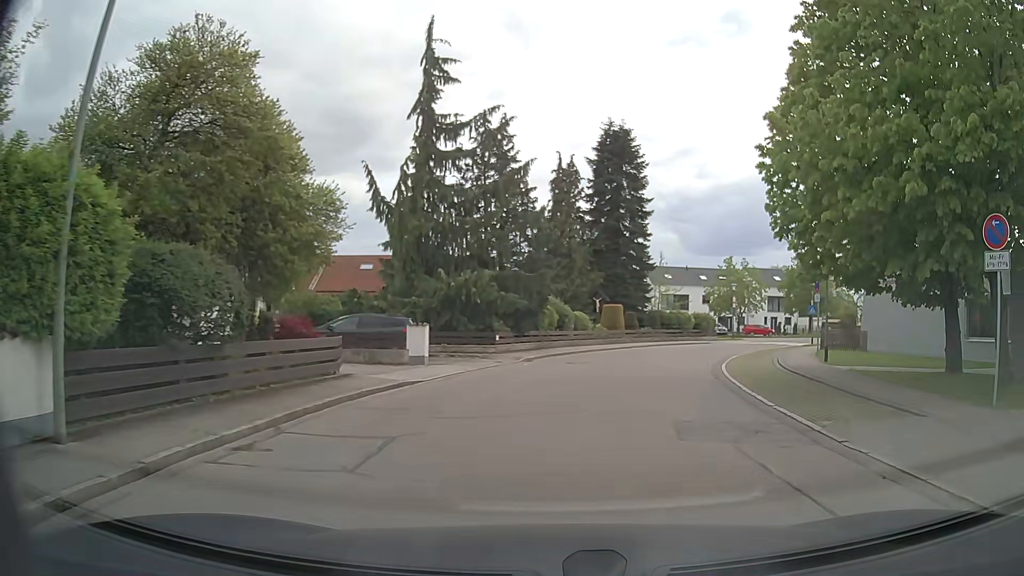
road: residential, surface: asphalt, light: Day
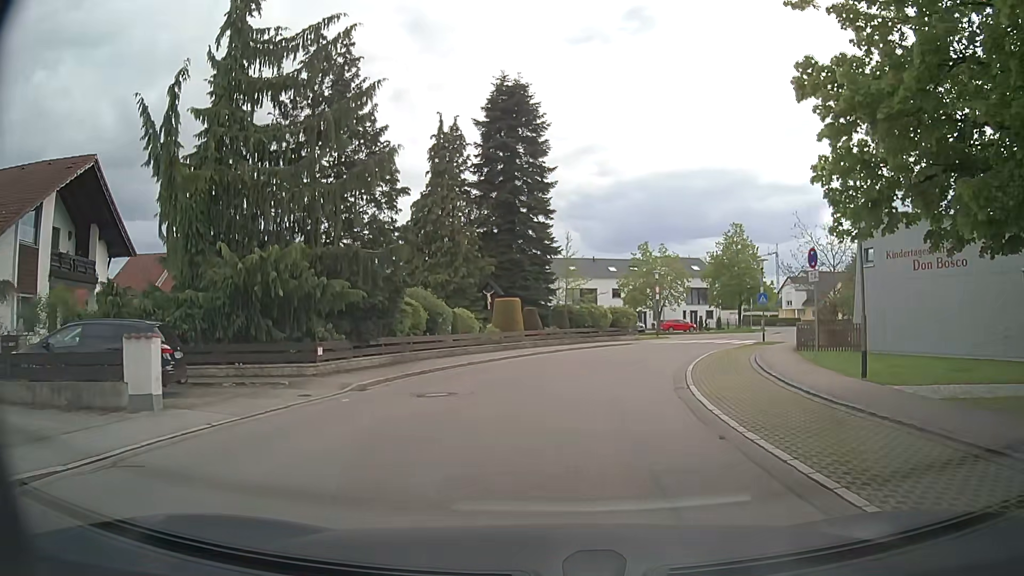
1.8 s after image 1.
(+0.9, +9.9) m; +8°
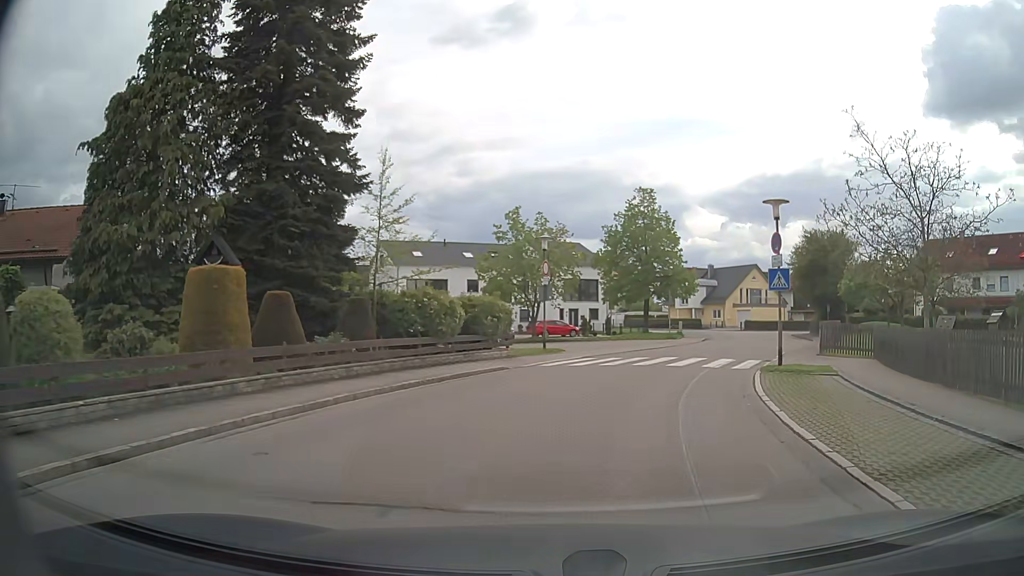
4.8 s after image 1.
(+1.3, +19.5) m; +11°
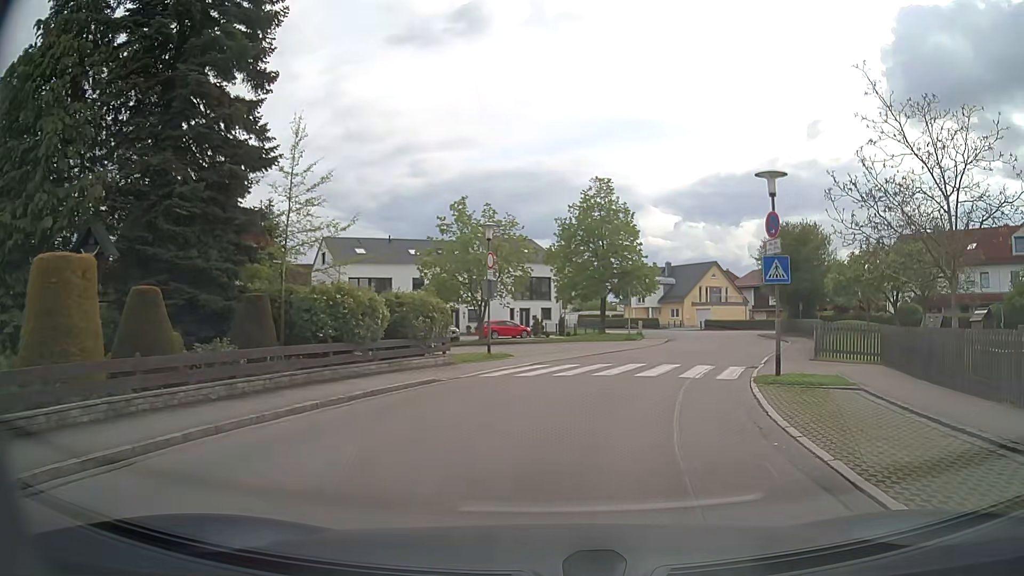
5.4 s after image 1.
(+0.1, +3.6) m; +4°
(+1, +10) (+4, +20) (+8, +29) (+11, +38) (+14, +48) (+15, +58) (+15, +68) (+11, +77) (+6, +86) (+1, +94) m
